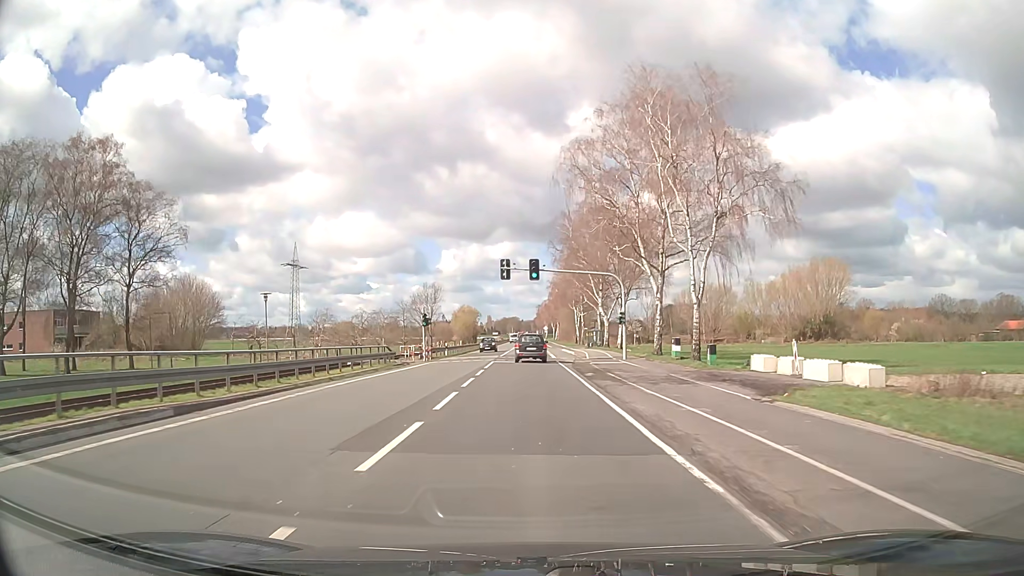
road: primary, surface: asphalt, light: Day
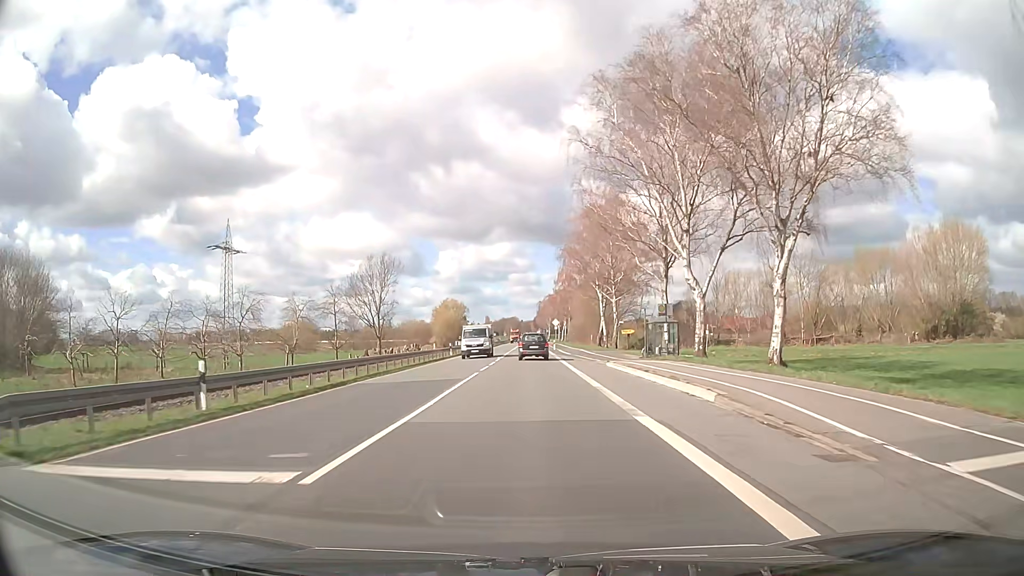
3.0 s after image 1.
(0.0, +45.0) m; 0°
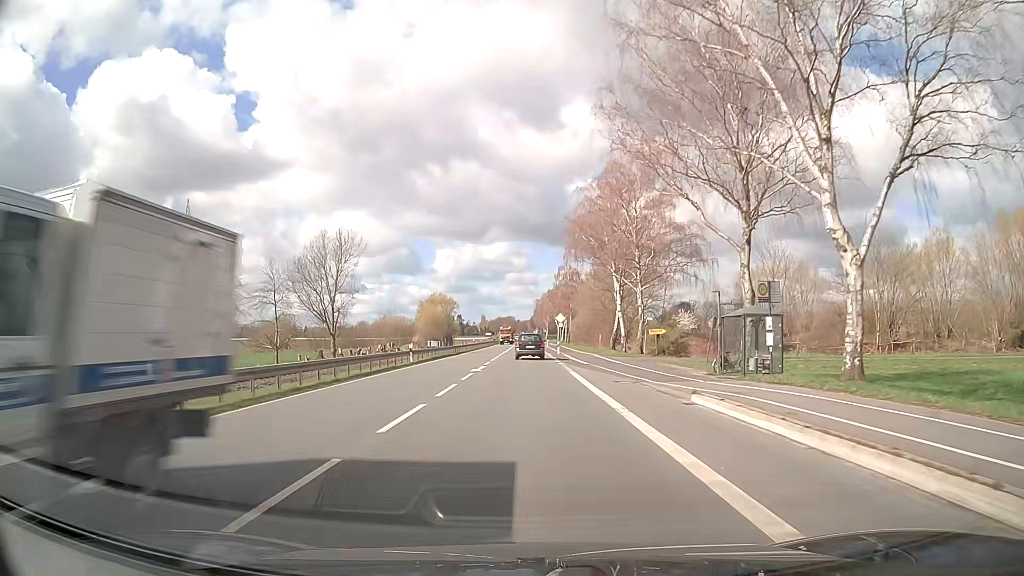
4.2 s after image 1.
(0.0, +18.8) m; 0°
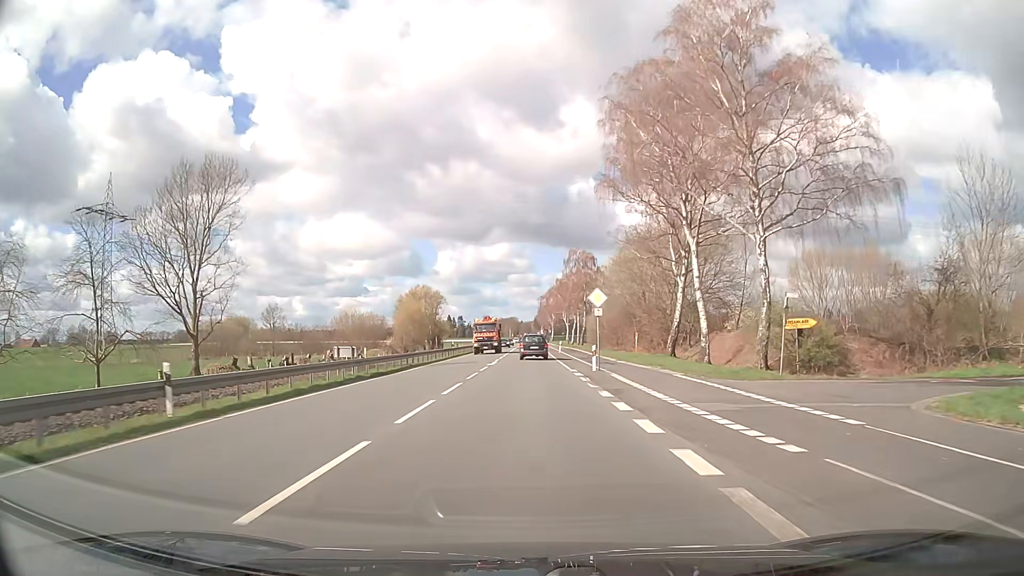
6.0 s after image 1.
(-0.1, +29.3) m; 0°
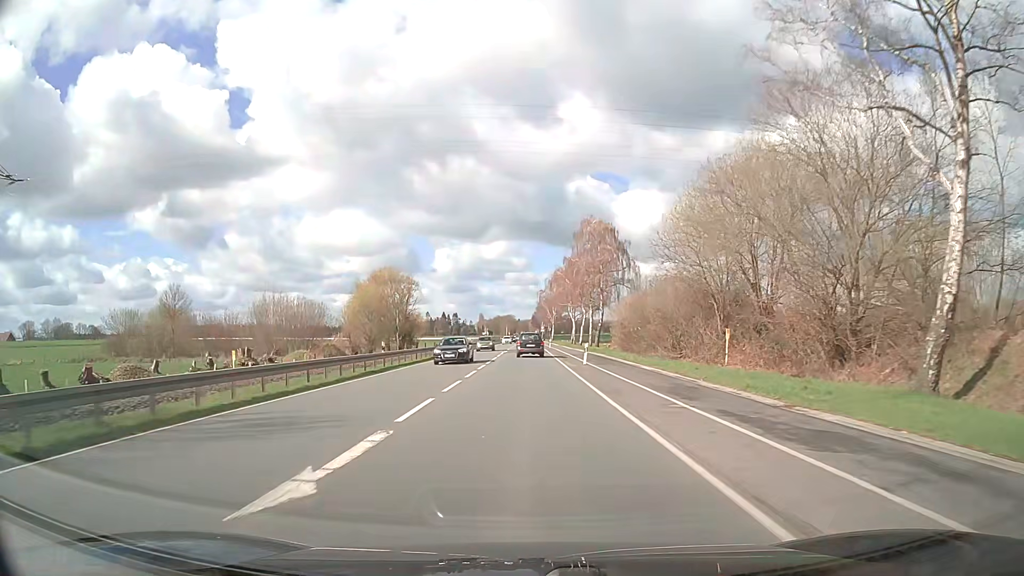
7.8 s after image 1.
(0.0, +30.5) m; 0°
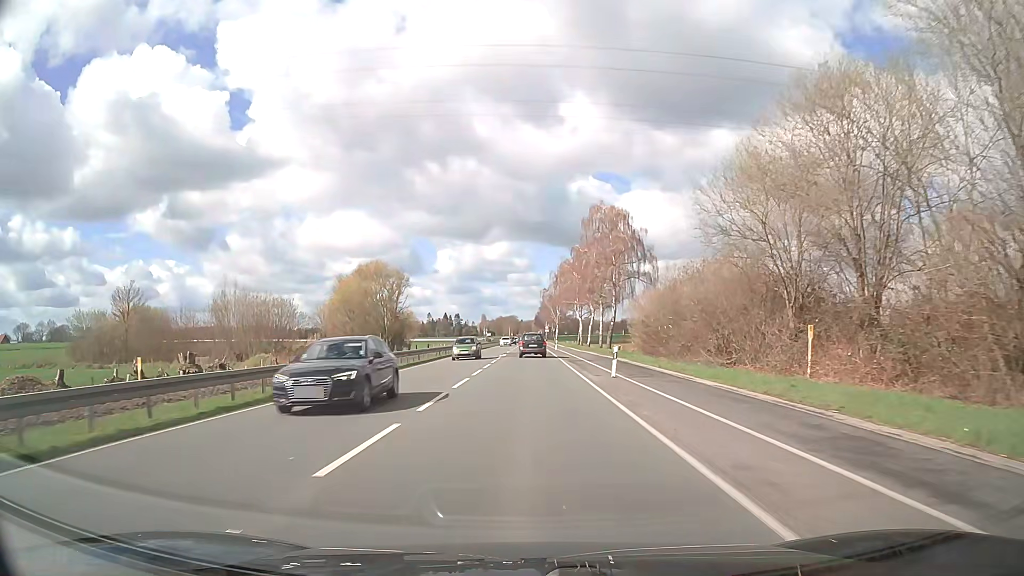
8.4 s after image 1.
(0.0, +10.4) m; 0°
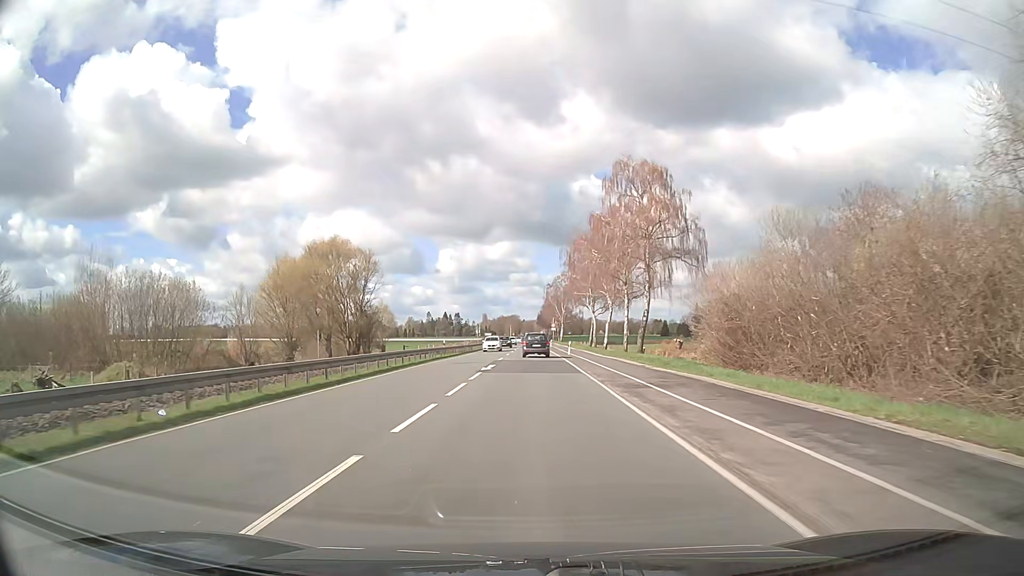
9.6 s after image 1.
(-0.1, +20.9) m; 0°
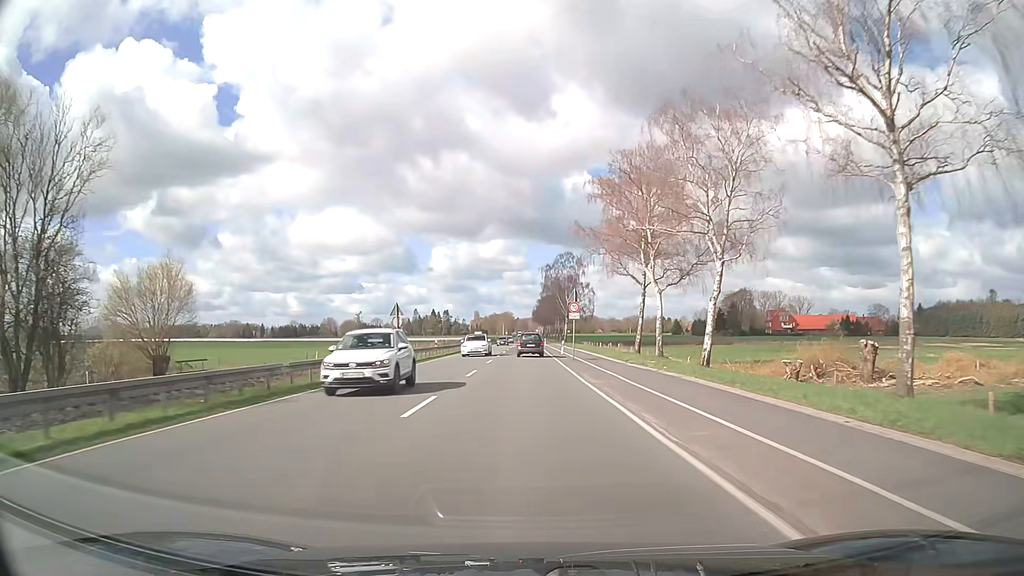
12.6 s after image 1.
(+0.4, +52.9) m; 0°
(0, +10) (0, +20) (0, +30) (0, +40) (0, +50) (0, +60) (0, +70) (0, +80) (0, +90) (0, +100) m
